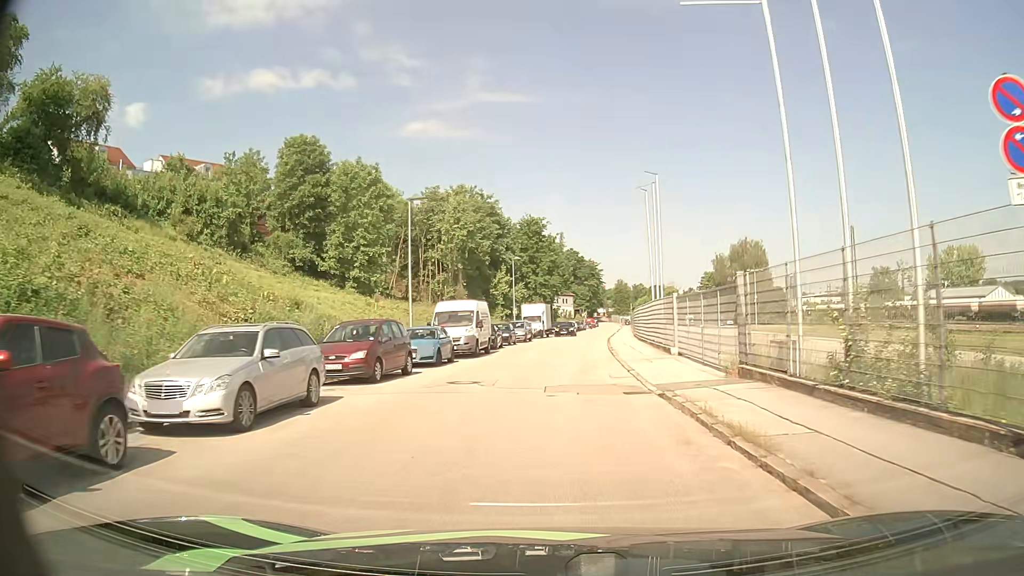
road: residential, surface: asphalt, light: Day
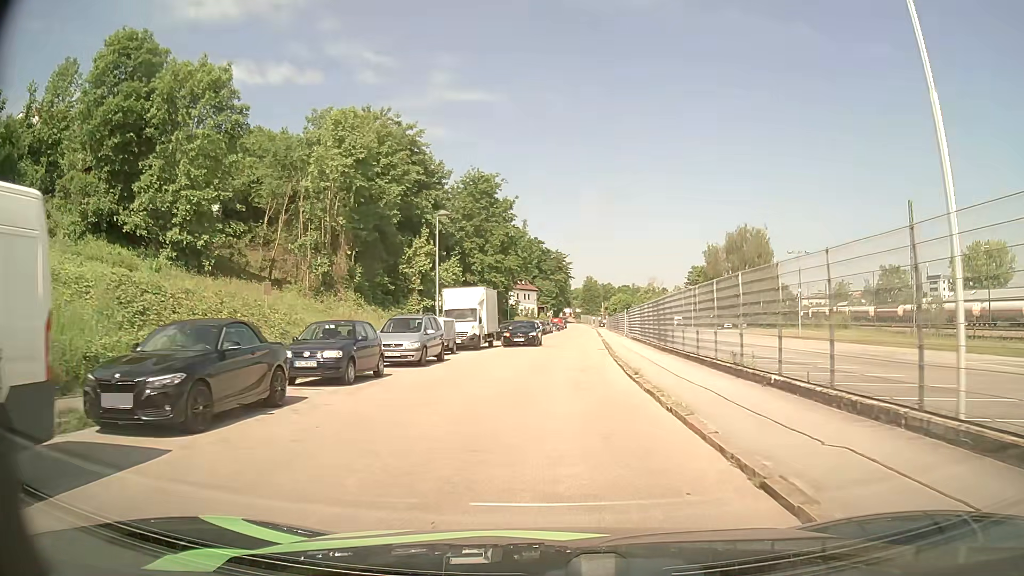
(+0.8, +28.4) m; +2°
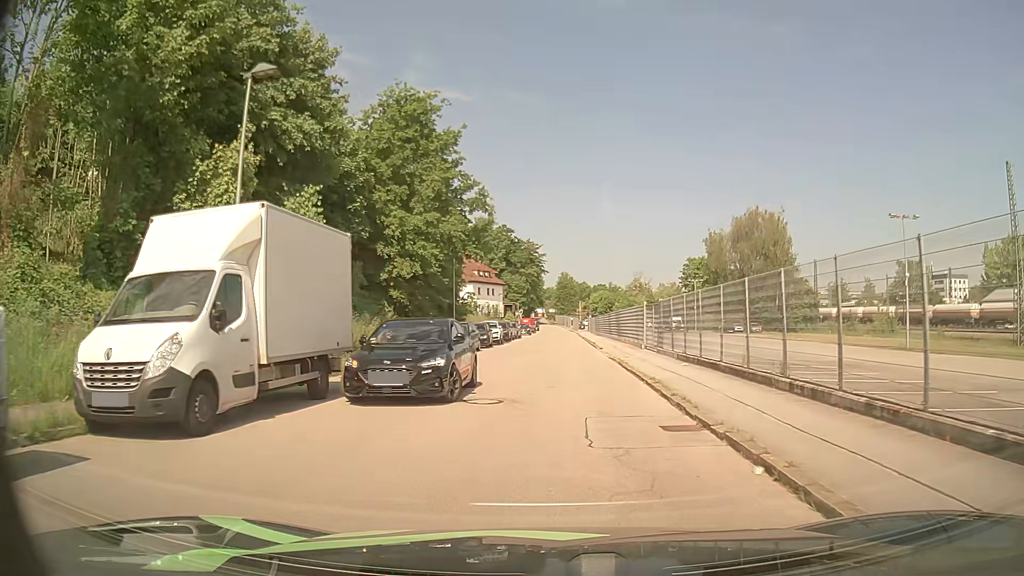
(+0.7, +24.8) m; +3°
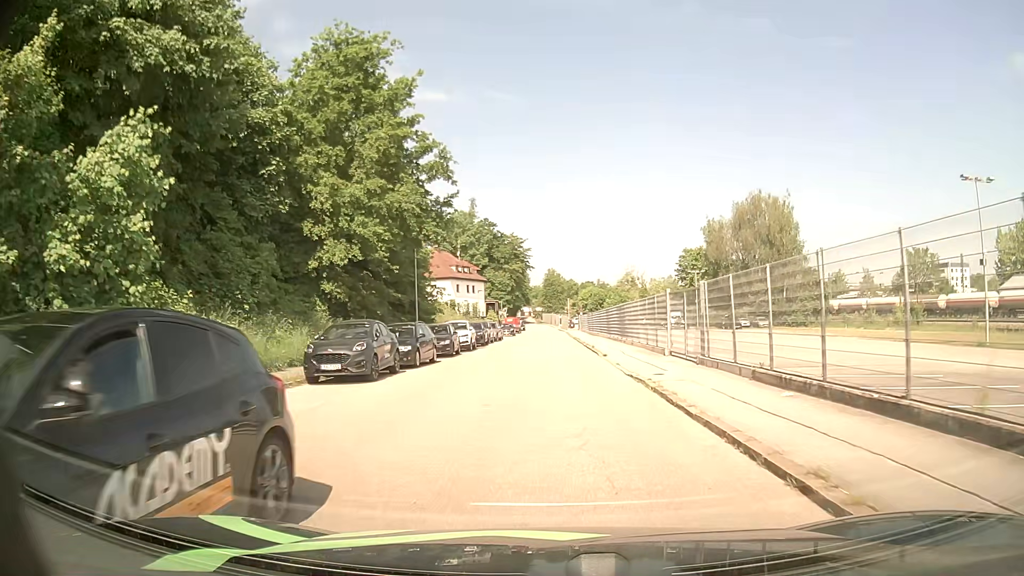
(+0.1, +9.9) m; 0°
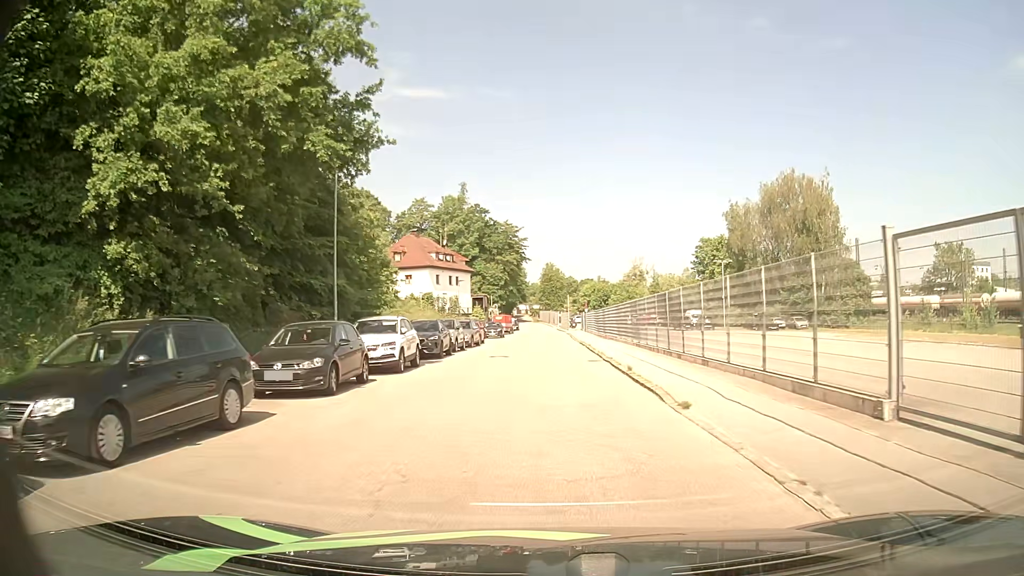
(+0.2, +15.8) m; +1°
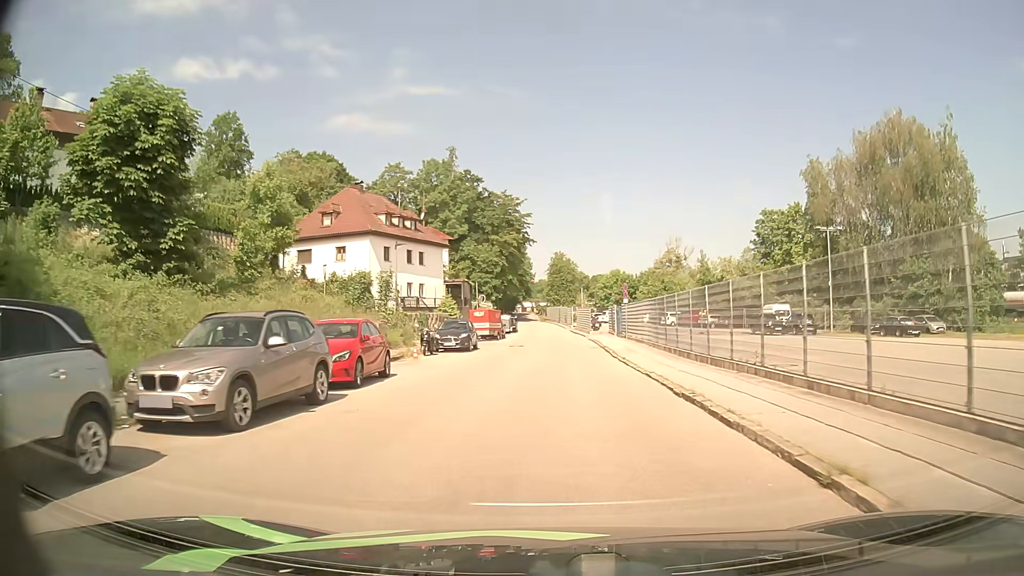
(-0.3, +29.1) m; -1°
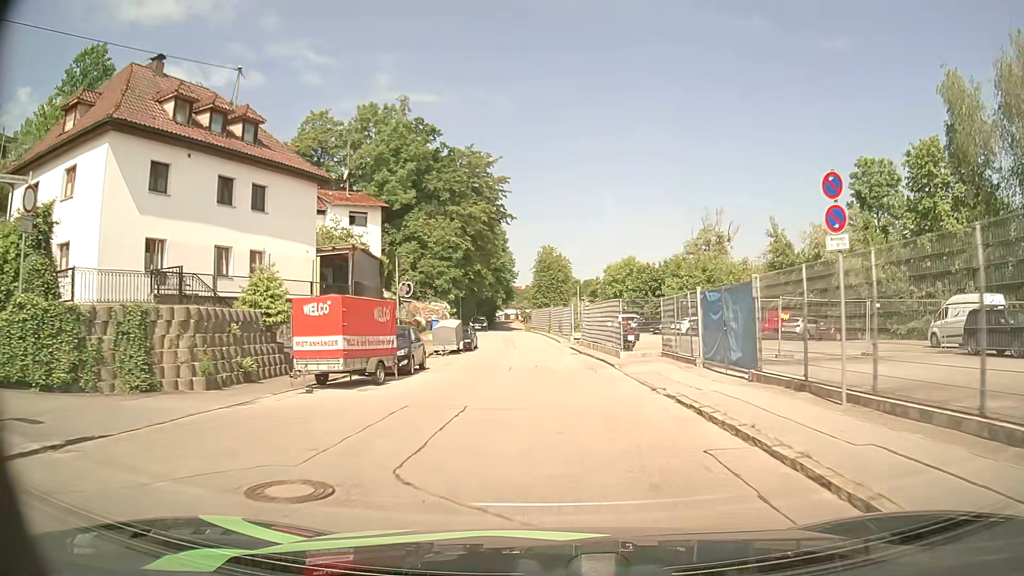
(+0.4, +30.8) m; +1°
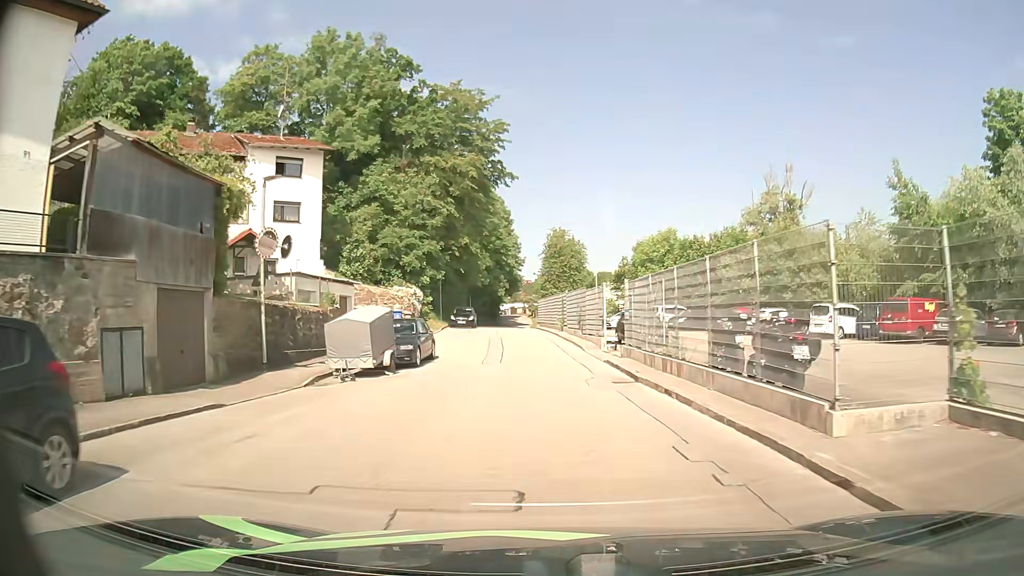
(0.0, +18.3) m; 0°
(0, +10) (0, +20) (-1, +30) (-2, +40) (-3, +50) (-3, +60) (-4, +70) (-4, +80) (-4, +90) (-5, +100) m
